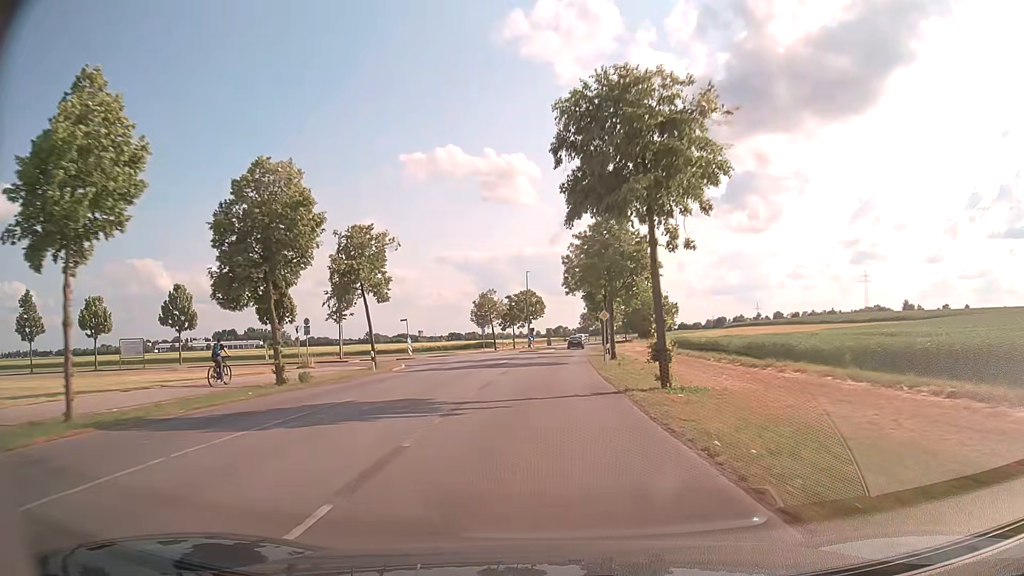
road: tertiary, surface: asphalt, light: Day
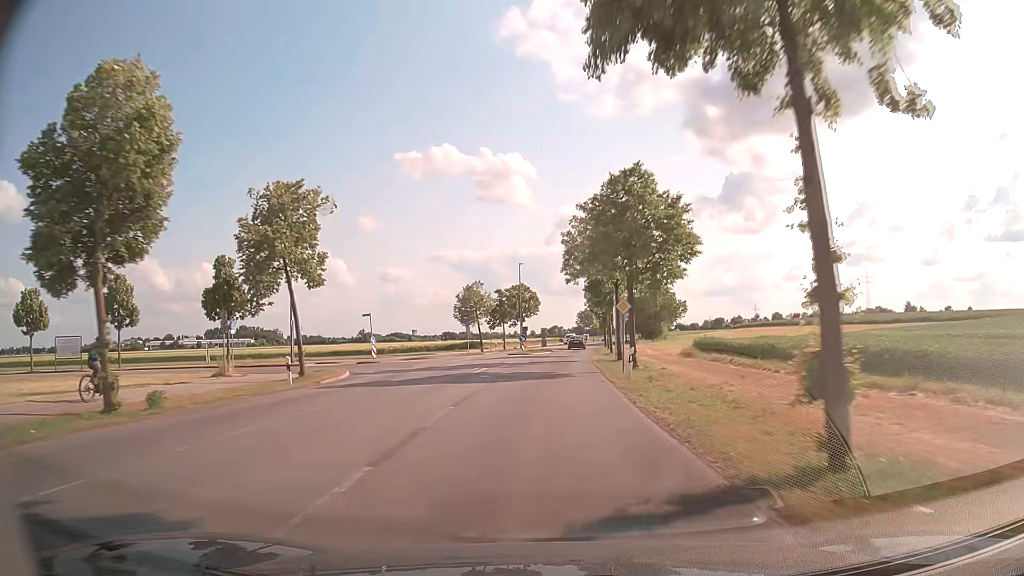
(0.0, +10.3) m; 0°
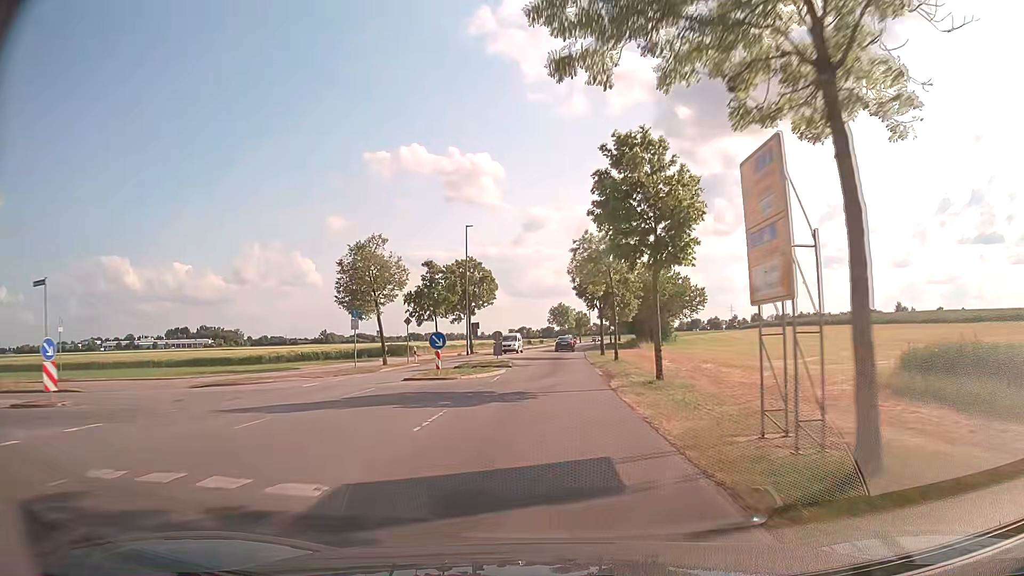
(+0.7, +30.2) m; +3°
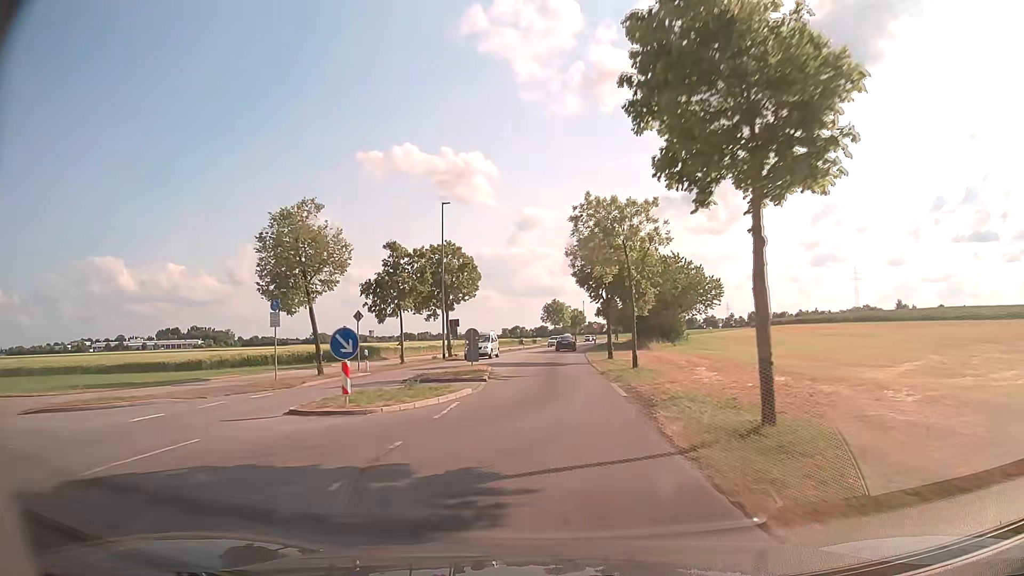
(0.0, +9.8) m; +1°
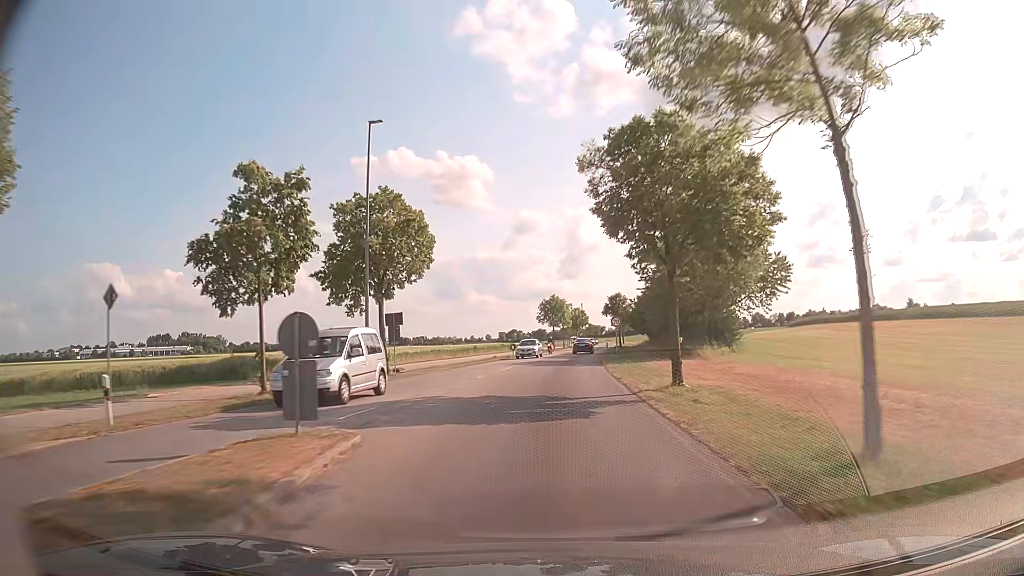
(0.0, +19.4) m; 0°
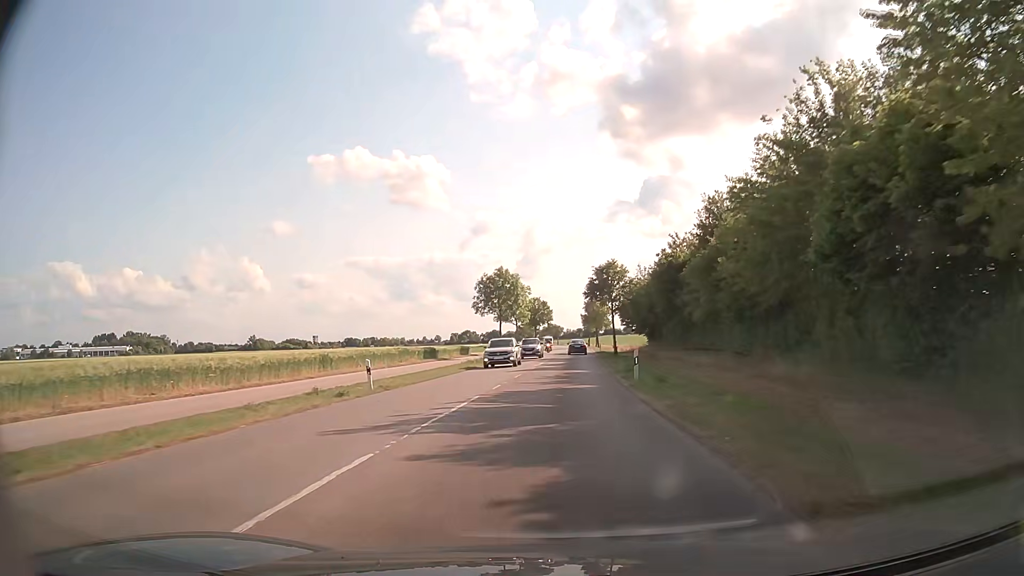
(+1.2, +39.0) m; +4°
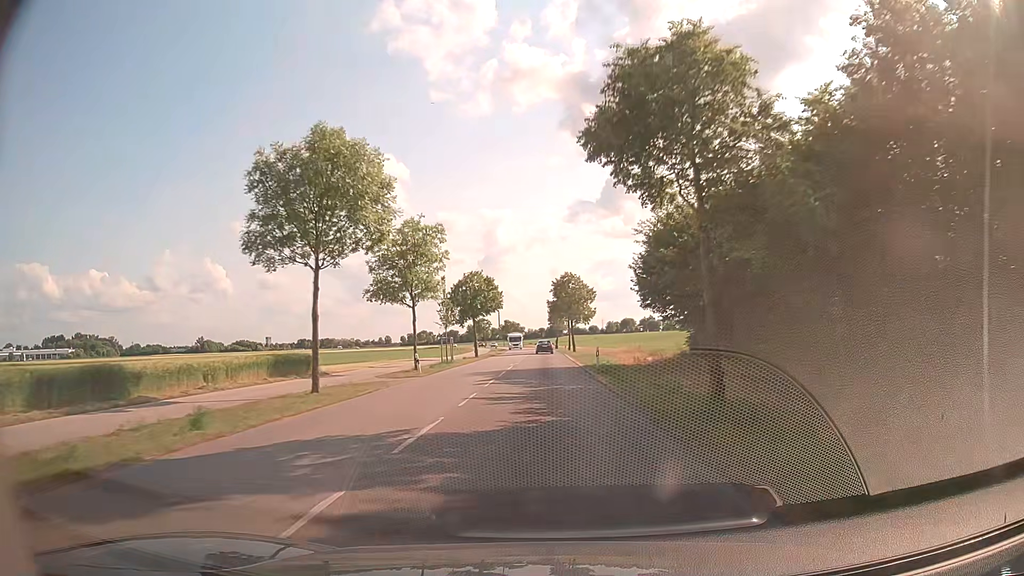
(+1.5, +40.5) m; +3°
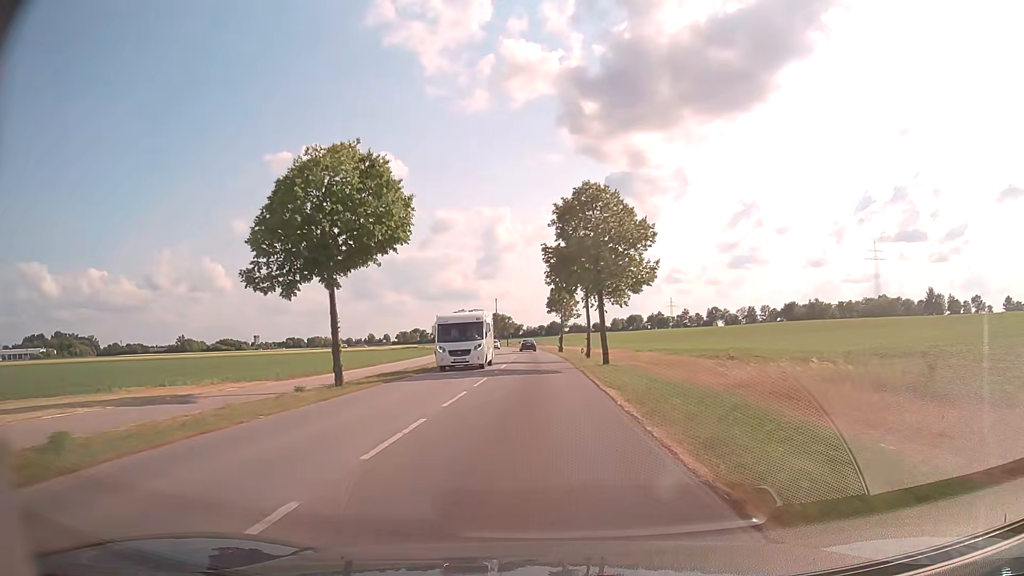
(+0.3, +42.8) m; +1°
(0, +10) (0, +20) (-1, +30) (-1, +40) (-1, +50) (-2, +60) (-2, +70) (-3, +80) (-4, +90) (-5, +100) m
